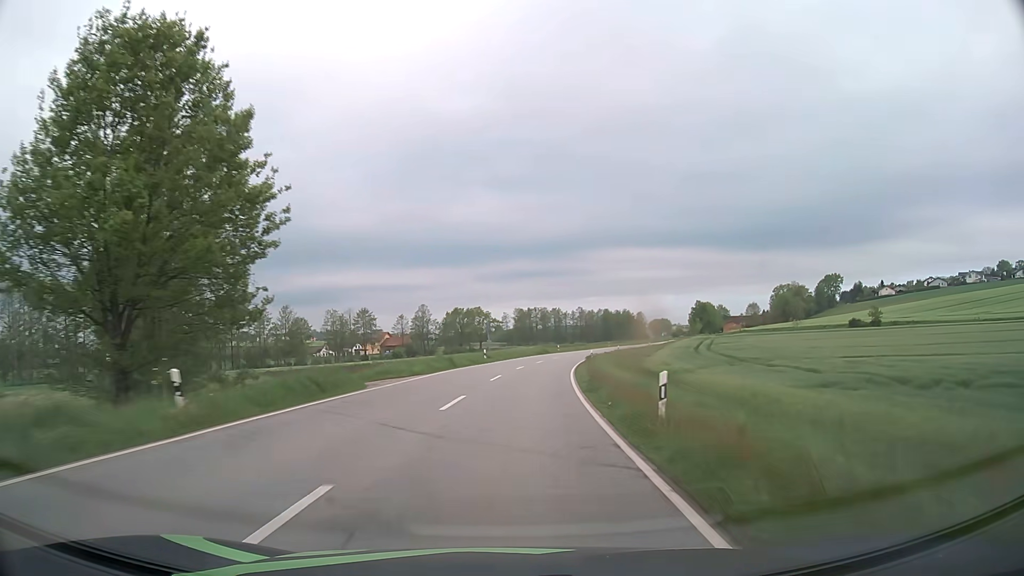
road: secondary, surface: asphalt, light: Day
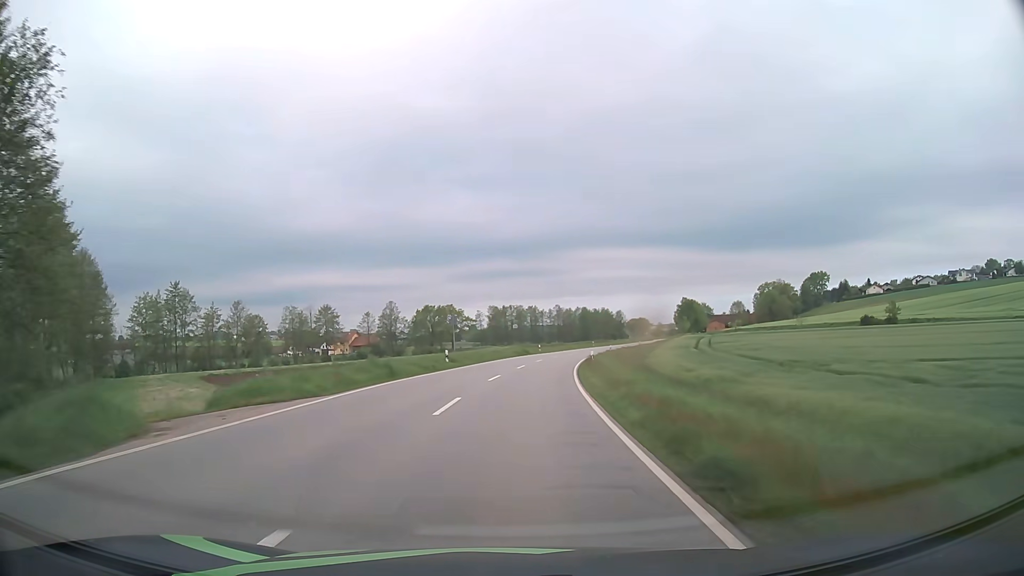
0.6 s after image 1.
(+0.2, +13.6) m; +2°
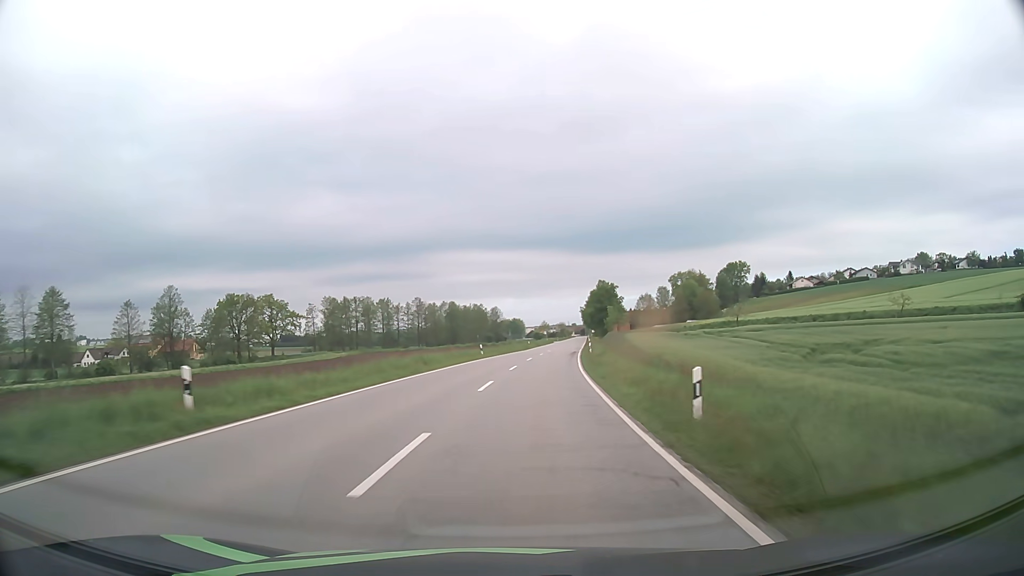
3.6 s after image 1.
(+6.8, +66.3) m; +11°
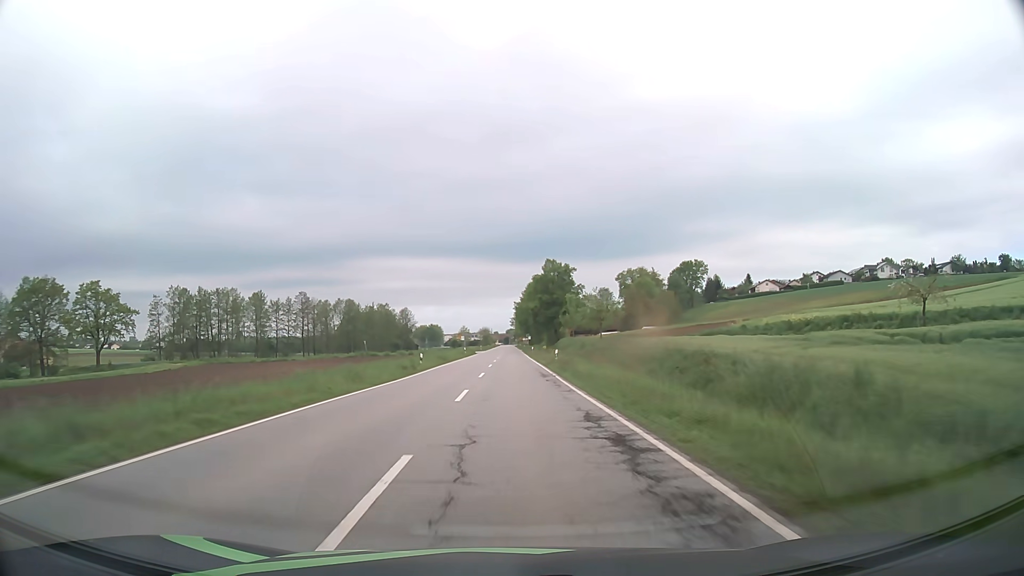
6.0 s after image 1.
(+3.1, +49.4) m; +7°
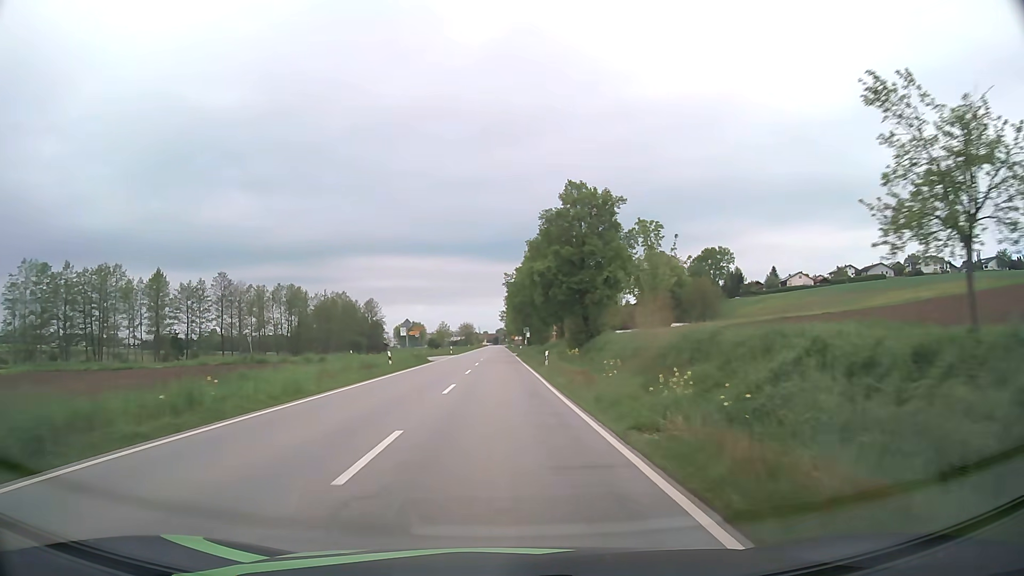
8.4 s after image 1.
(+0.6, +45.8) m; +1°
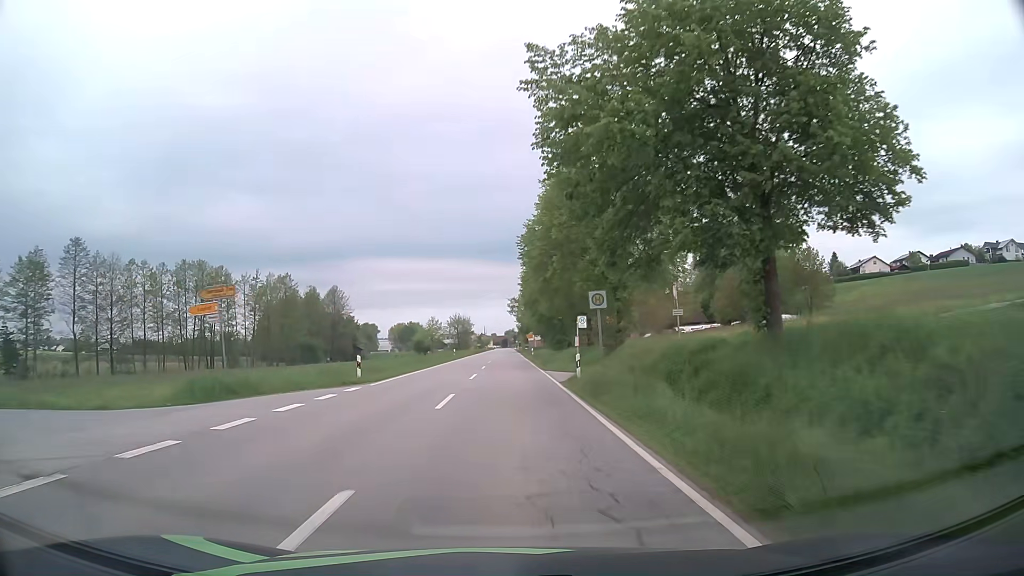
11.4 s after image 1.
(-0.7, +52.2) m; -1°
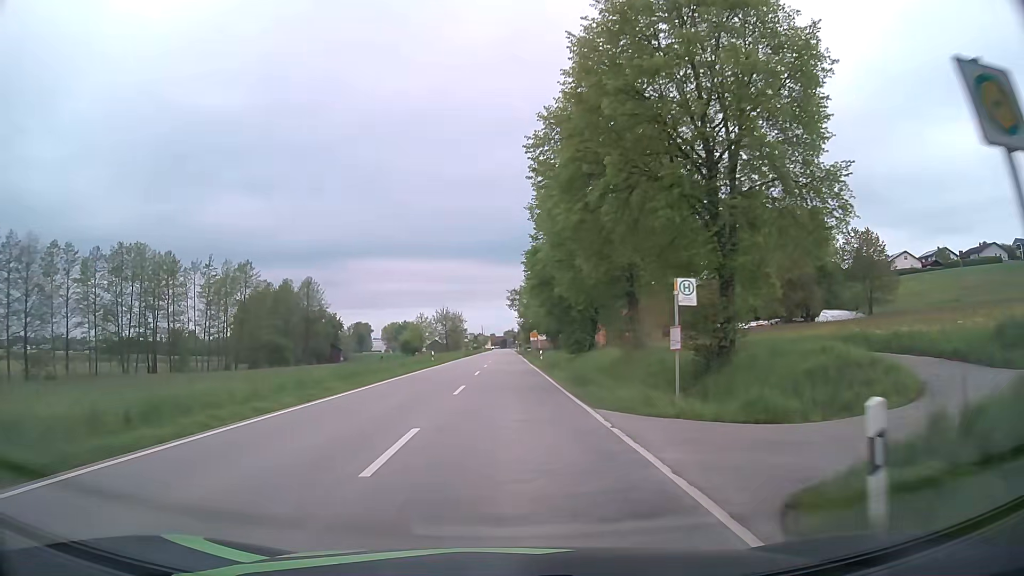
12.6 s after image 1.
(0.0, +19.2) m; 0°
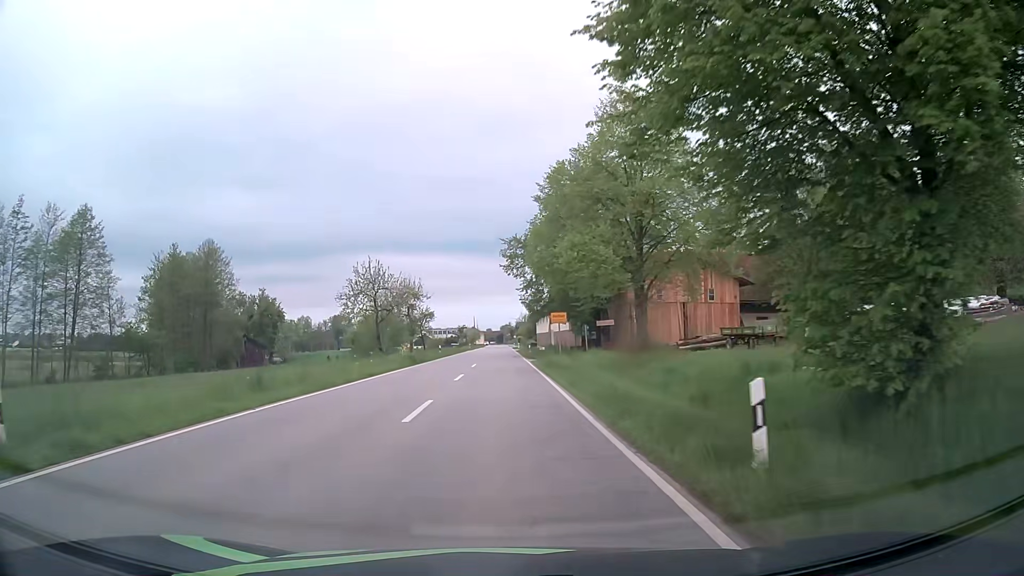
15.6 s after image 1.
(+0.2, +43.6) m; 0°
(0, +10) (0, +20) (0, +30) (0, +40) (-1, +50) (-1, +60) (-1, +70) (-1, +80) (-1, +90) (-1, +100) m
